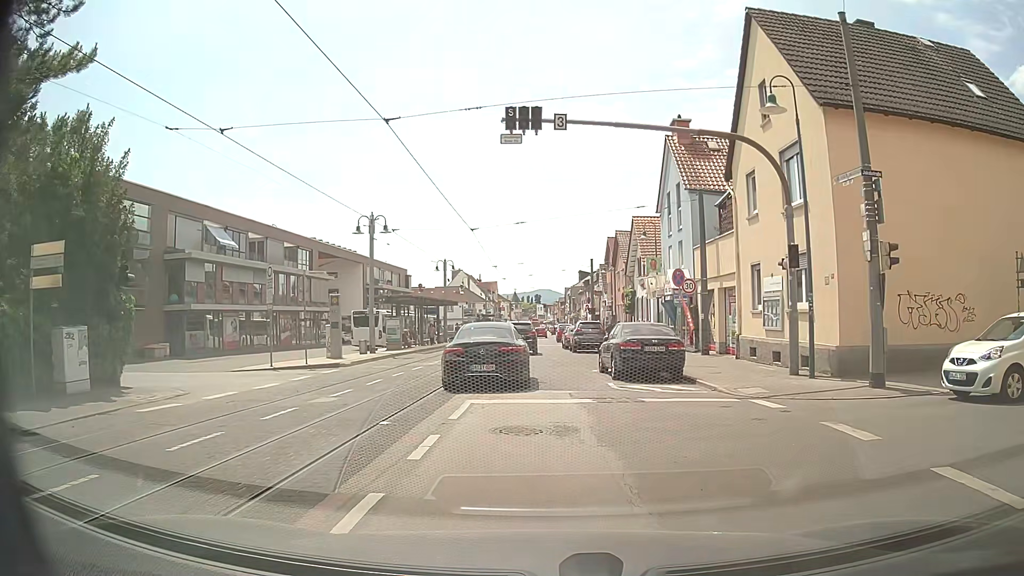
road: tertiary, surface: asphalt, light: Day
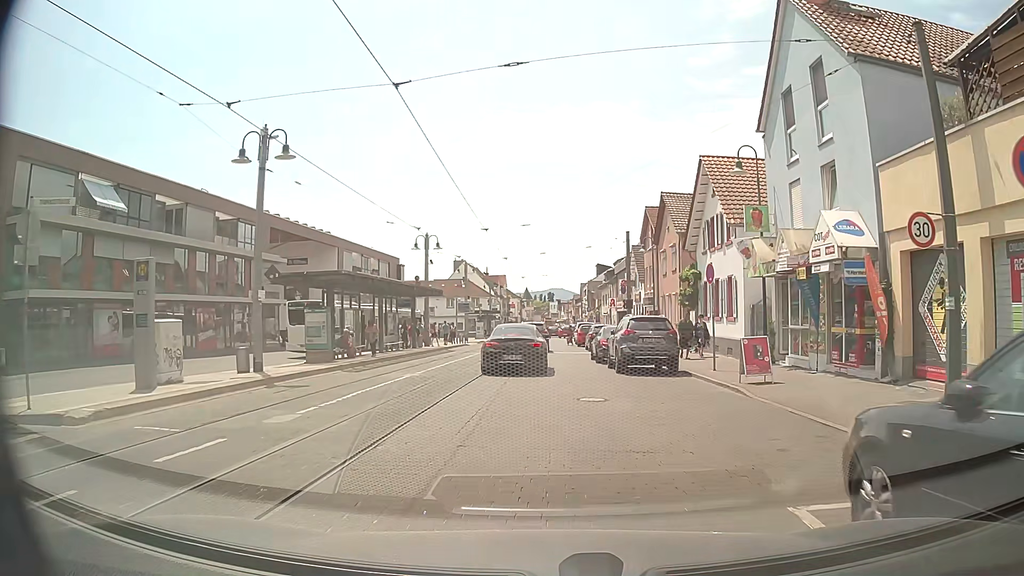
(-0.2, +16.3) m; 0°
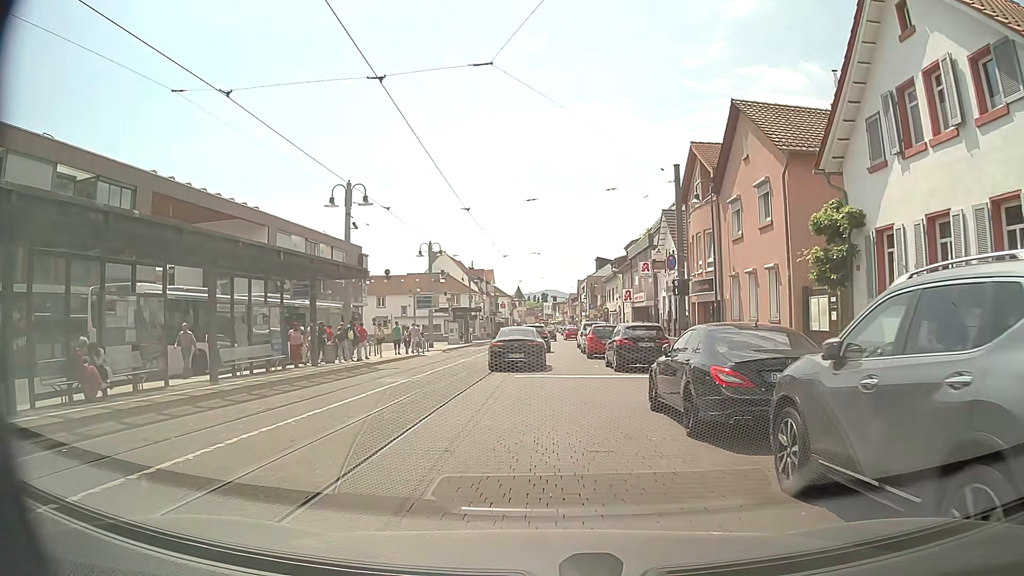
(-0.3, +17.4) m; 0°
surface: sett
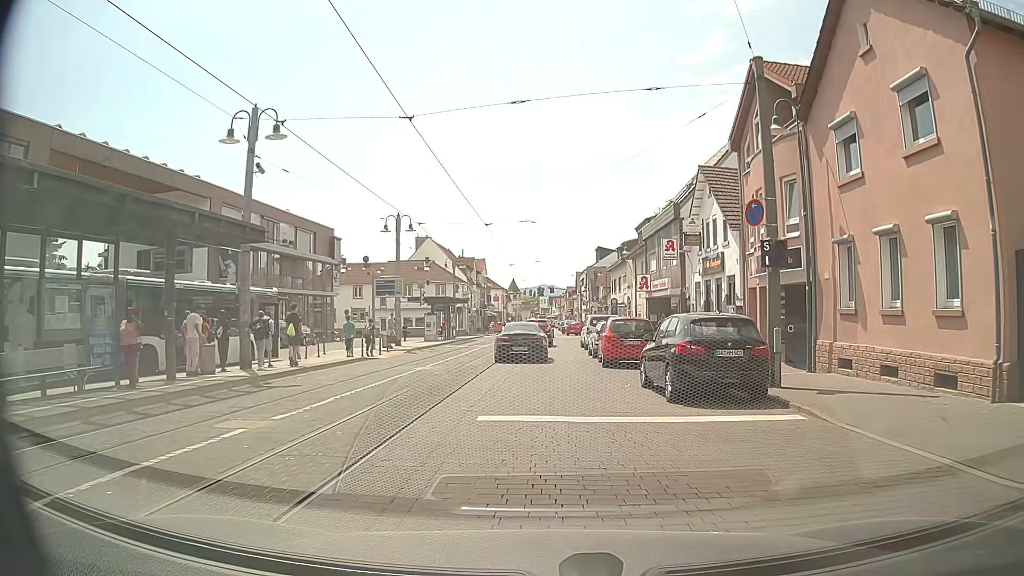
(-0.1, +9.9) m; 0°
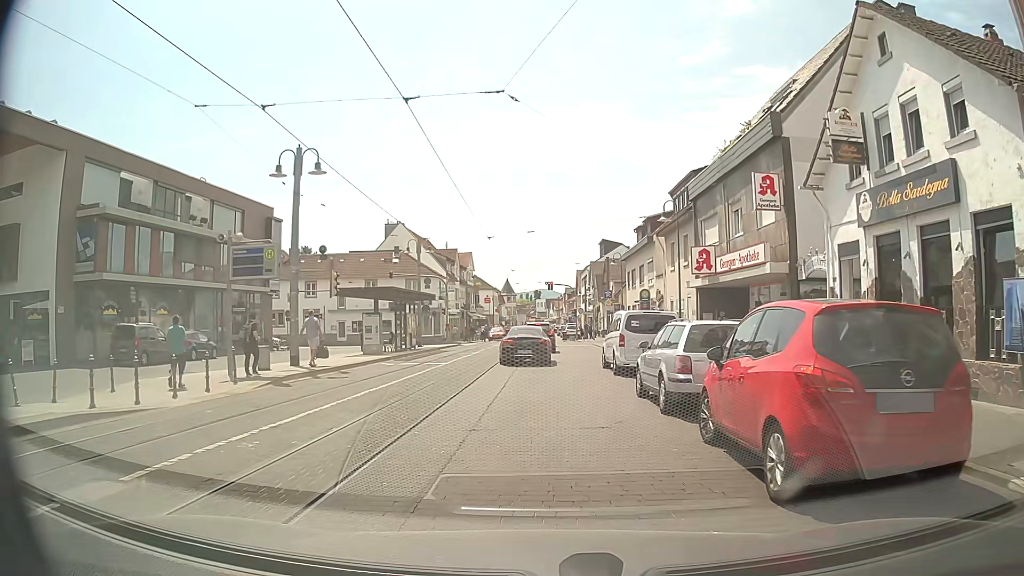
(0.0, +16.3) m; 0°
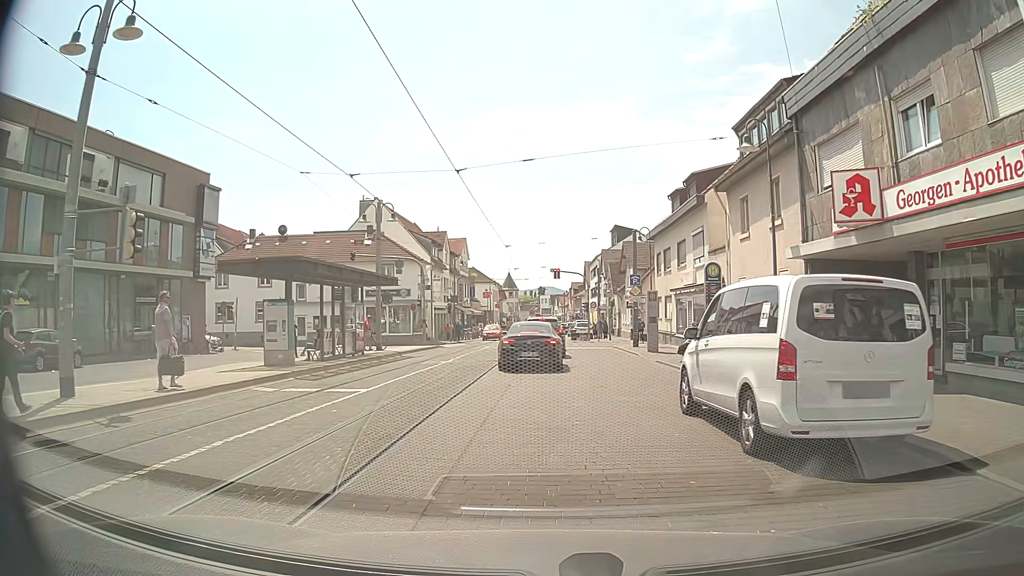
(0.0, +12.6) m; 0°
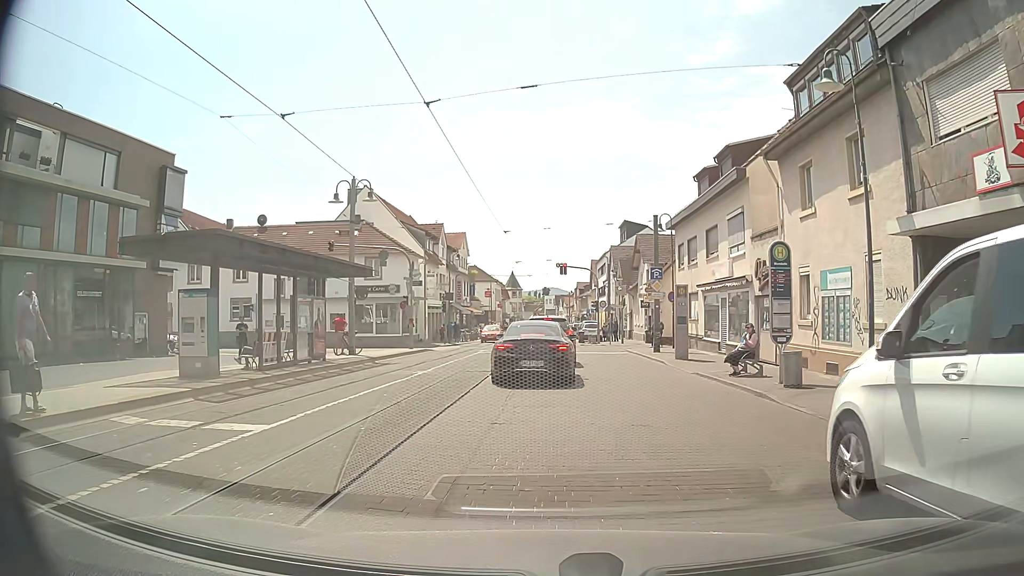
(0.0, +5.6) m; 0°
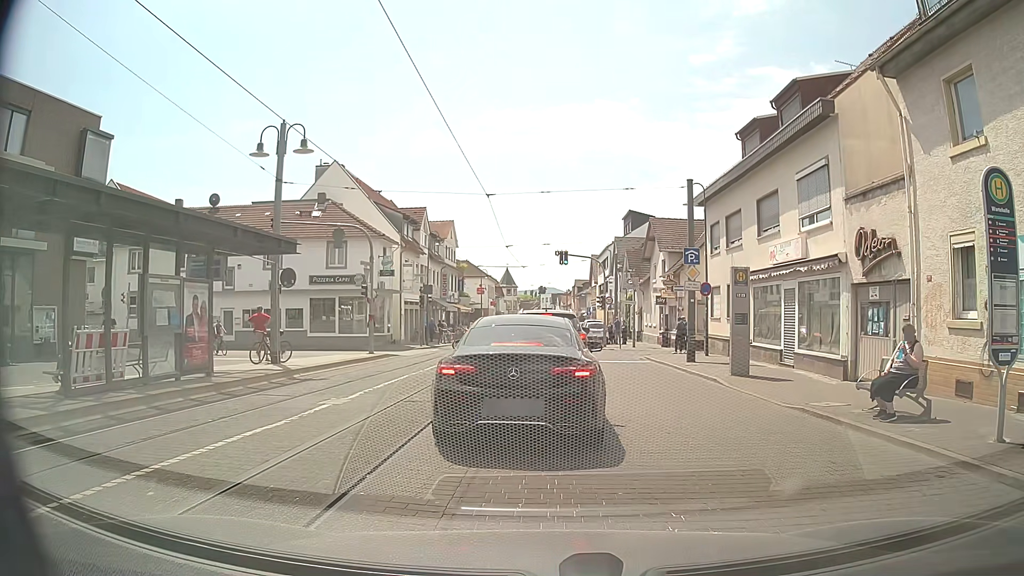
(0.0, +7.9) m; +2°
